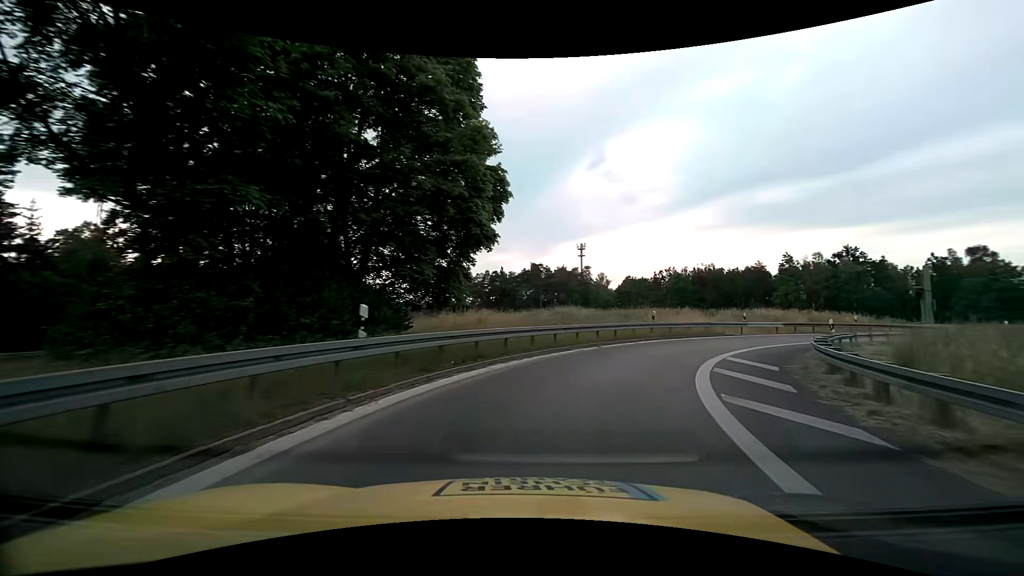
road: motorway_link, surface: asphalt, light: Day
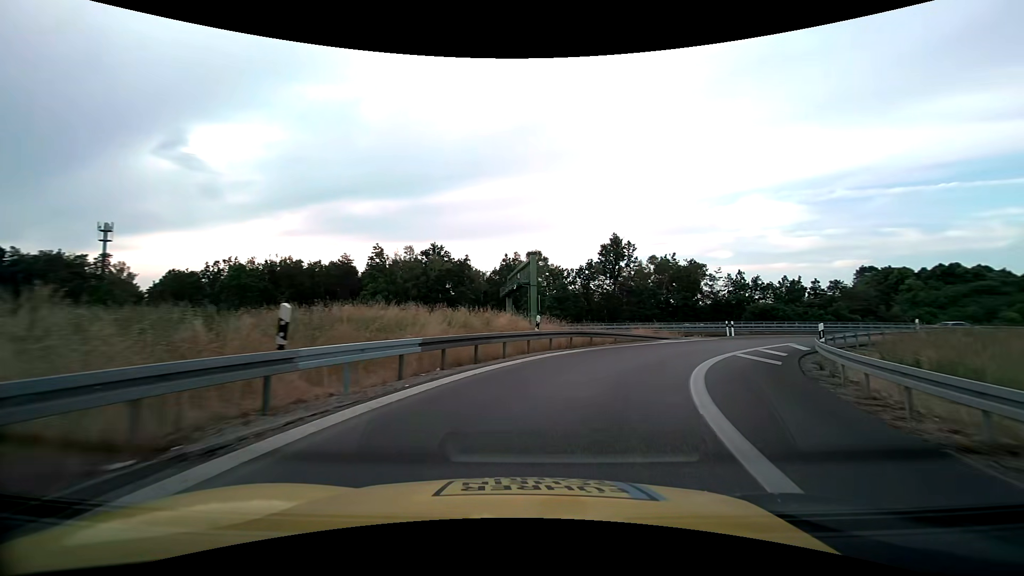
(+11.5, +27.6) m; +45°
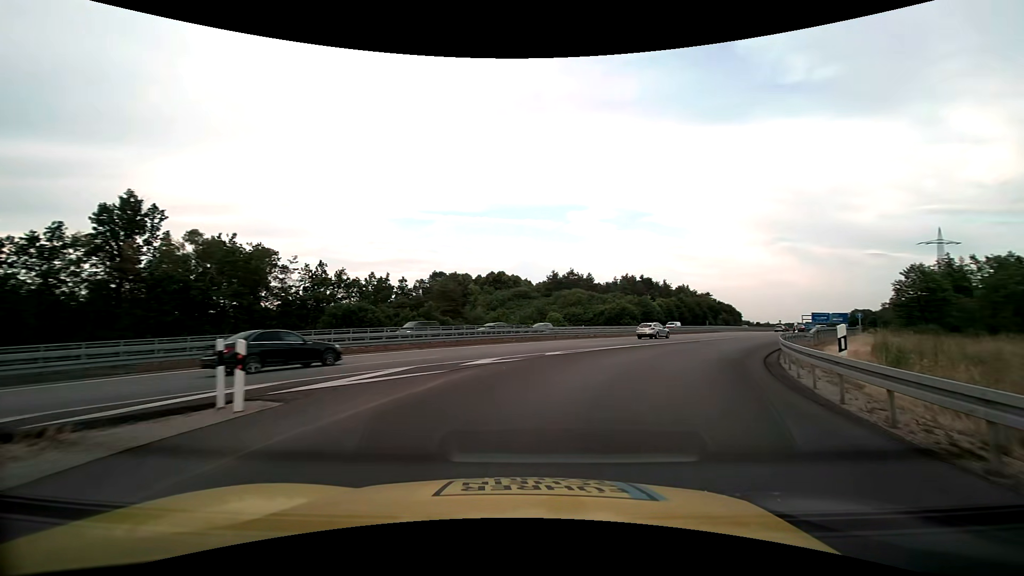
(+11.1, +27.7) m; +45°
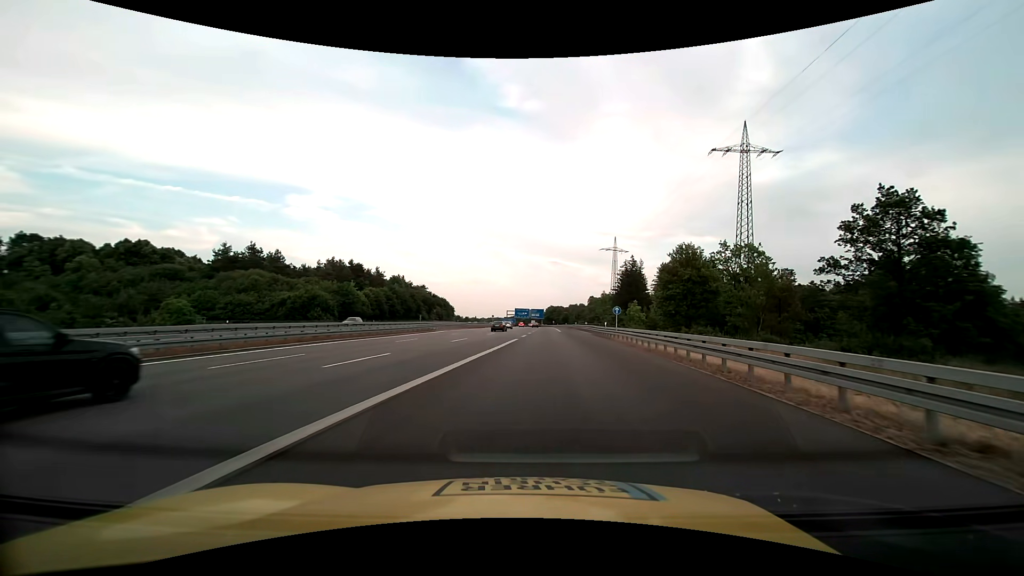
(+10.9, +31.0) m; +32°
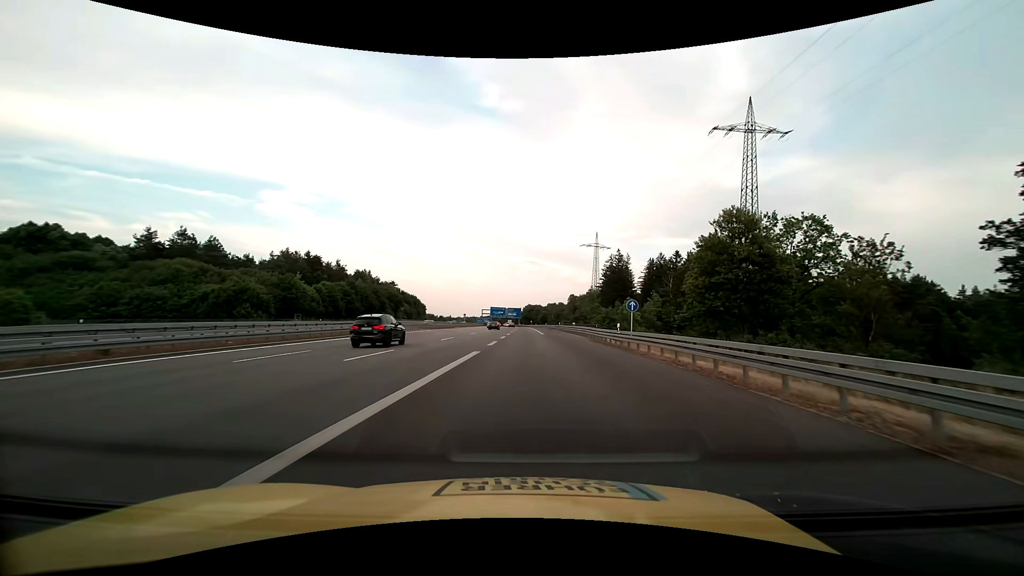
(+0.5, +16.3) m; +3°
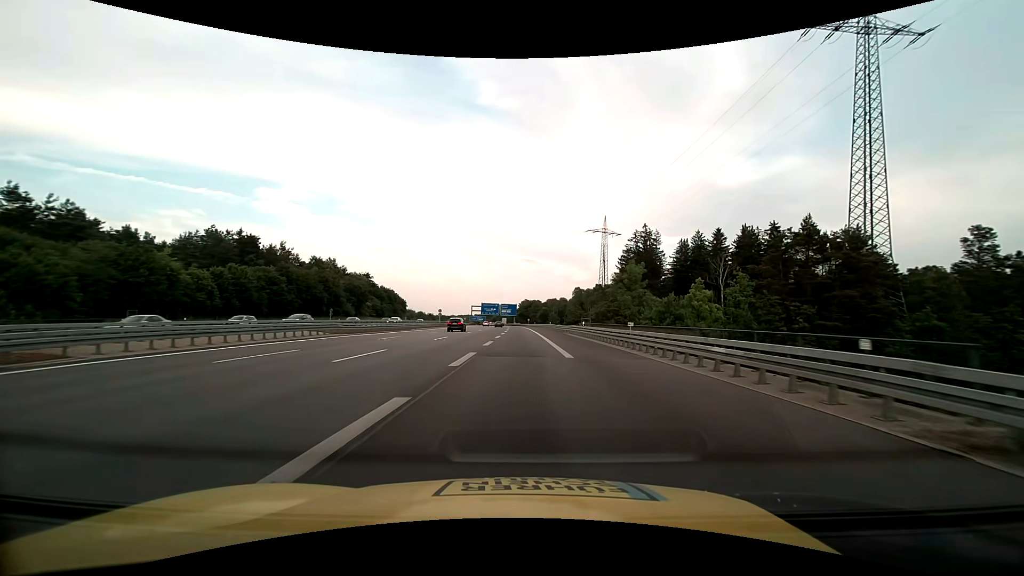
(+0.3, +37.9) m; 0°
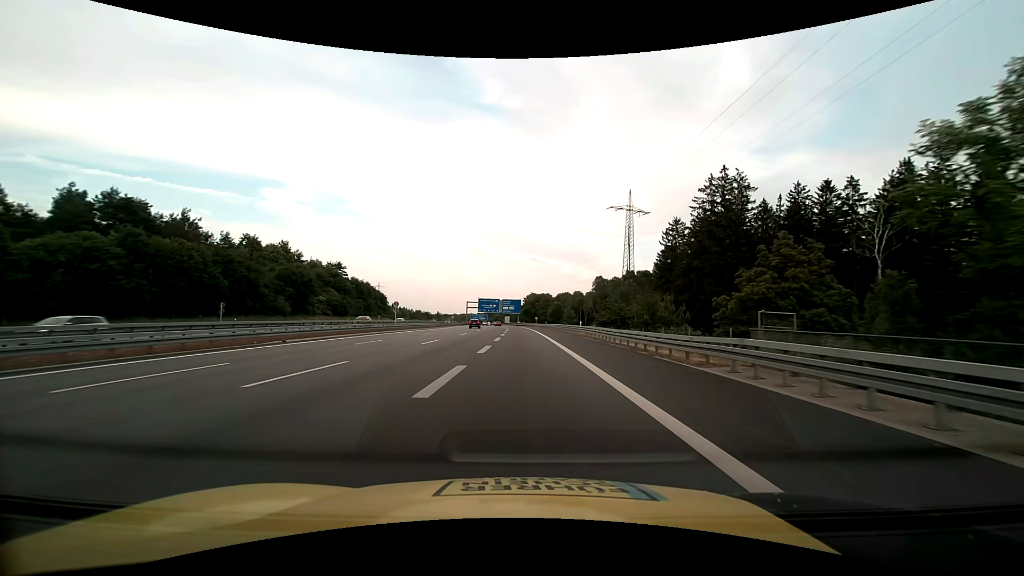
(+0.1, +42.4) m; 0°
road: motorway
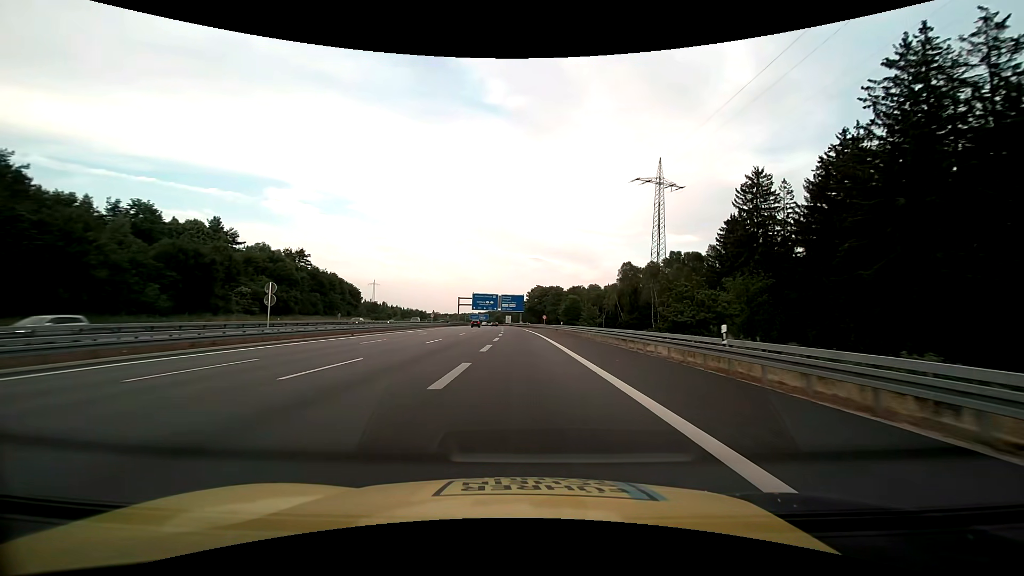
(-0.1, +35.5) m; 0°
(0, +10) (0, +20) (0, +30) (0, +40) (-1, +50) (-2, +60) (-2, +70) (-3, +80) (-4, +90) (-5, +100) m
